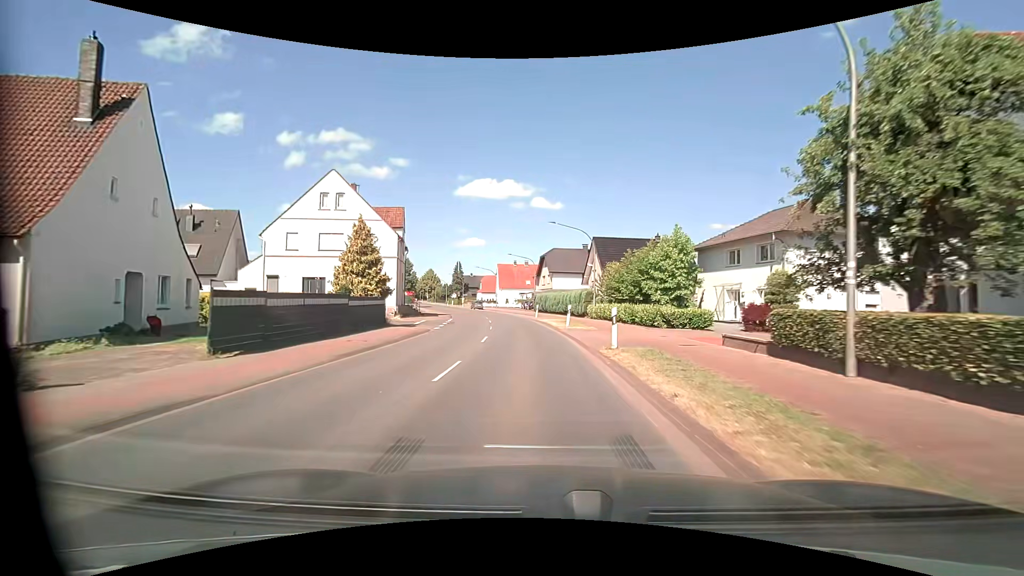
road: primary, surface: asphalt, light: Day
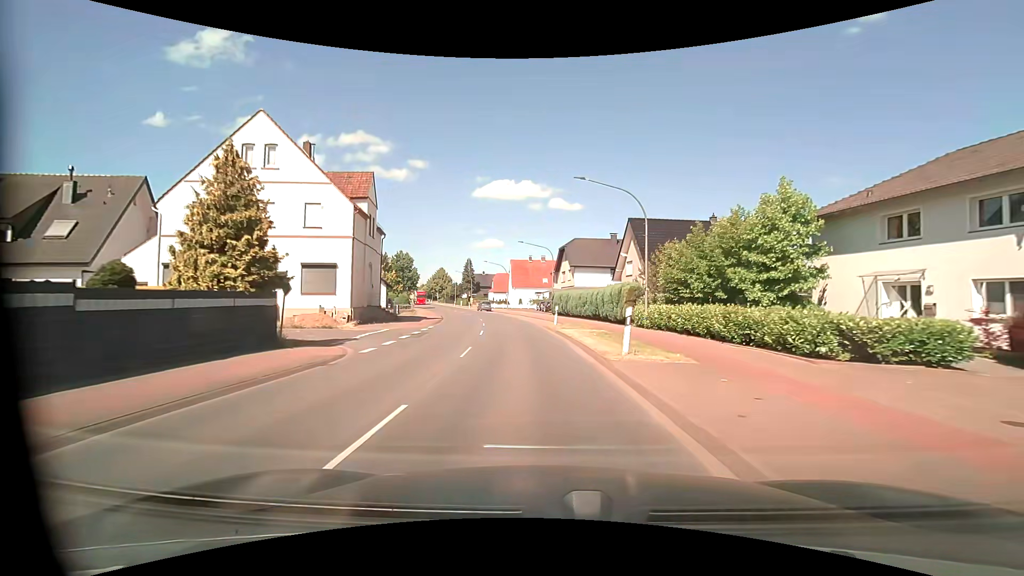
(-0.3, +14.0) m; -3°
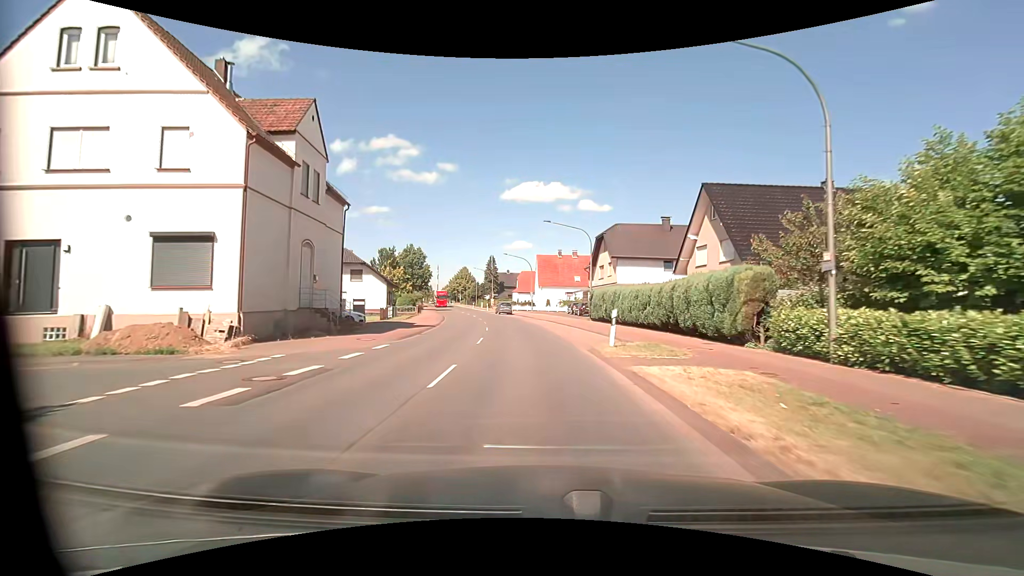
(-0.3, +13.9) m; -3°
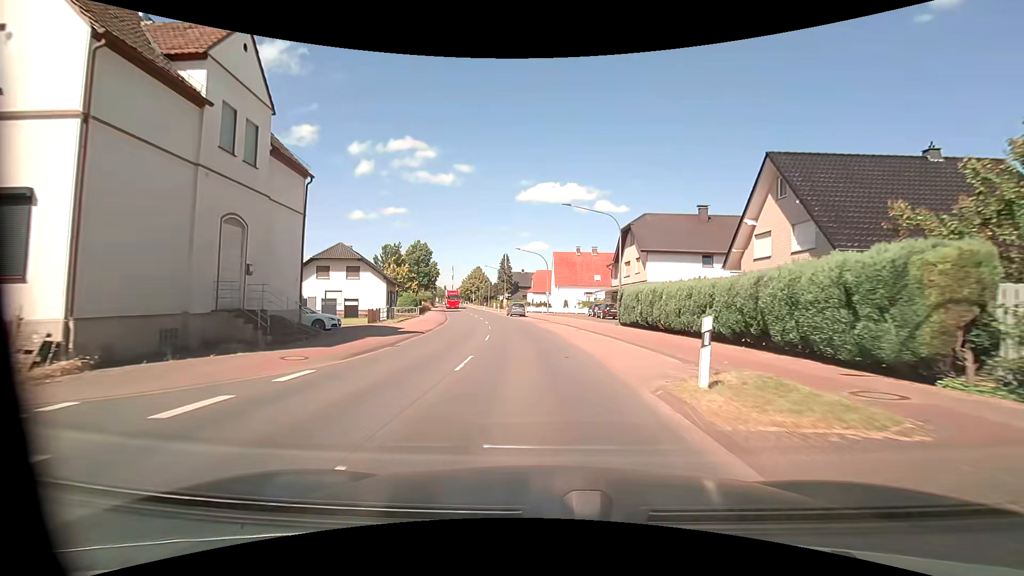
(-0.2, +6.9) m; -2°
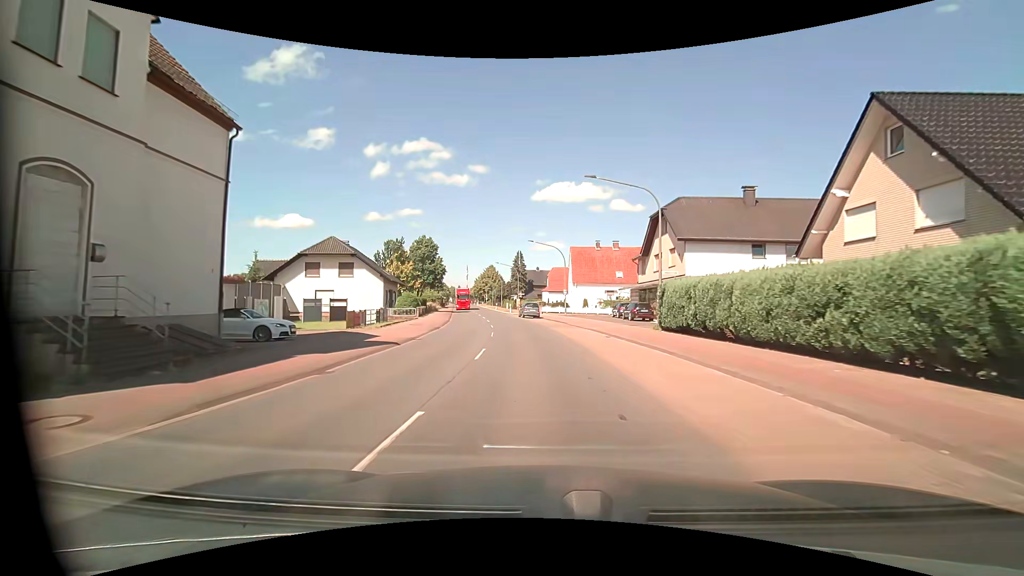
(-0.1, +6.9) m; -2°
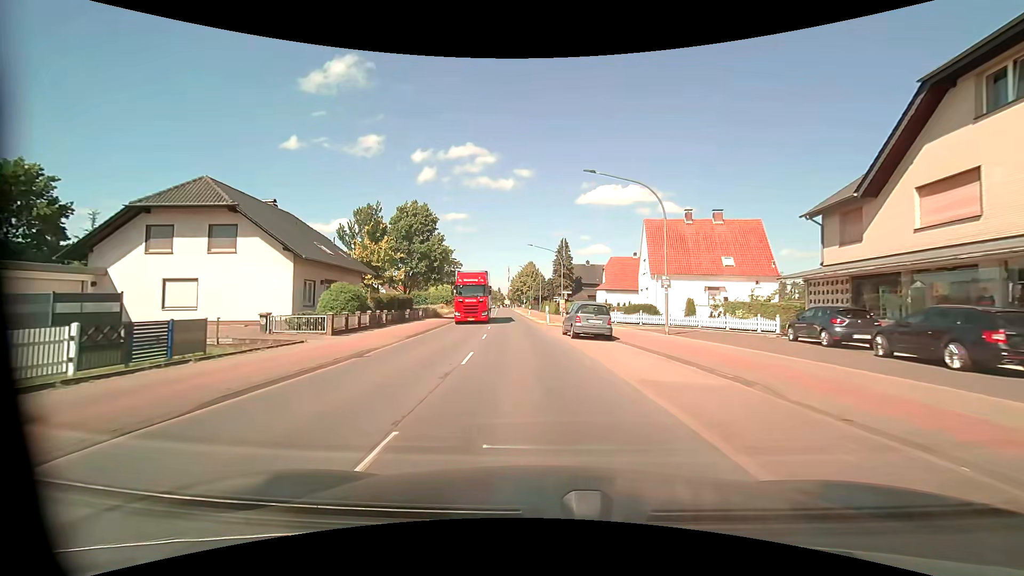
(-1.2, +27.2) m; -5°
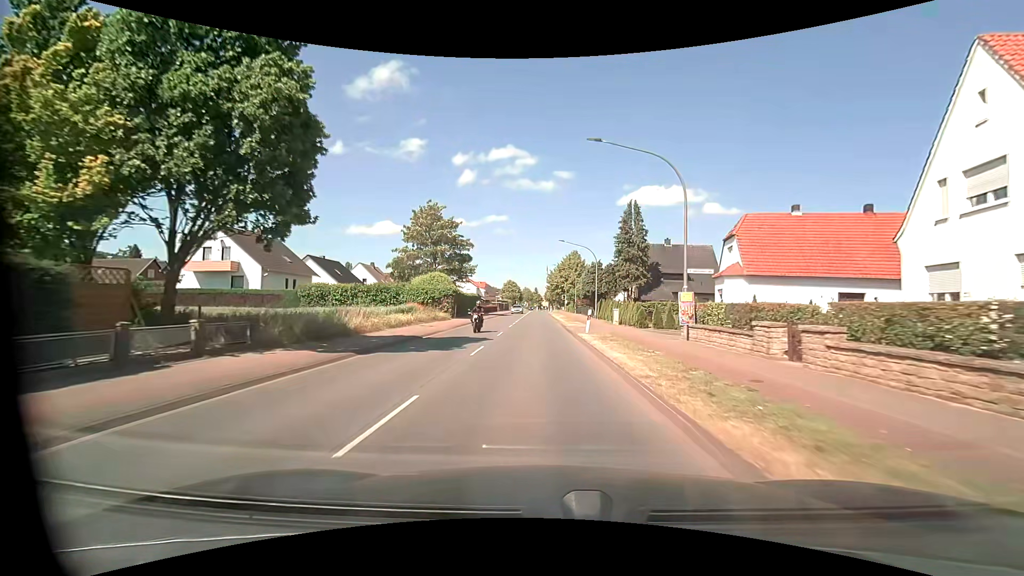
(-1.9, +34.2) m; -5°
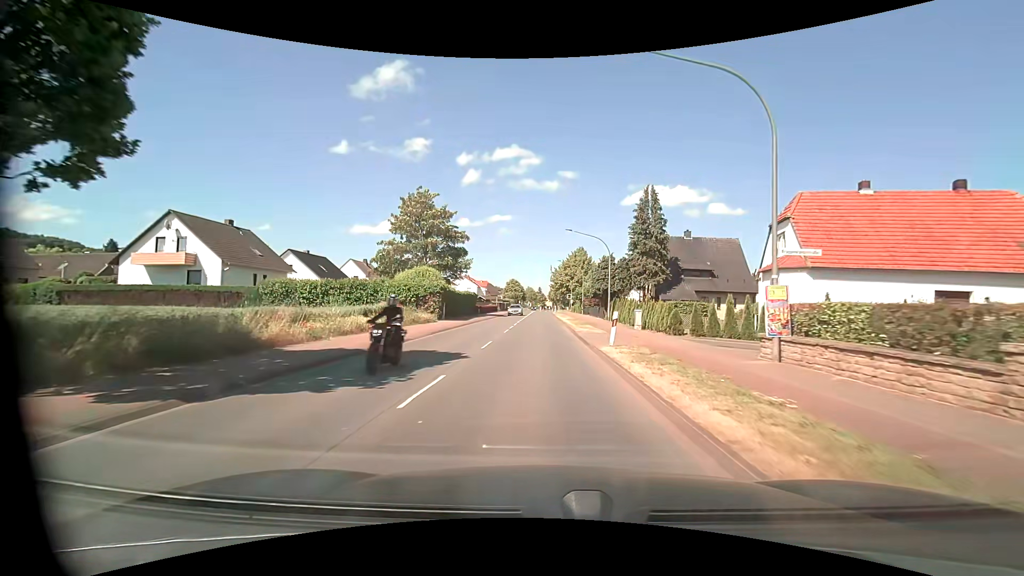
(0.0, +7.0) m; -1°
(0, +10) (0, +20) (0, +30) (0, +40) (0, +50) (0, +60) (0, +70) (0, +80) (0, +90) (0, +100) m
